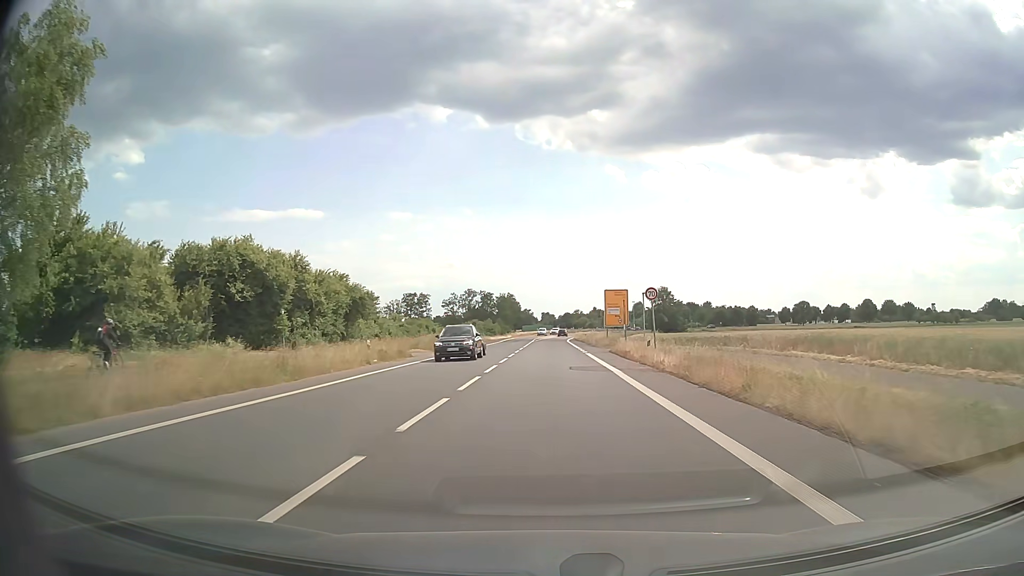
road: primary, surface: asphalt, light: Day
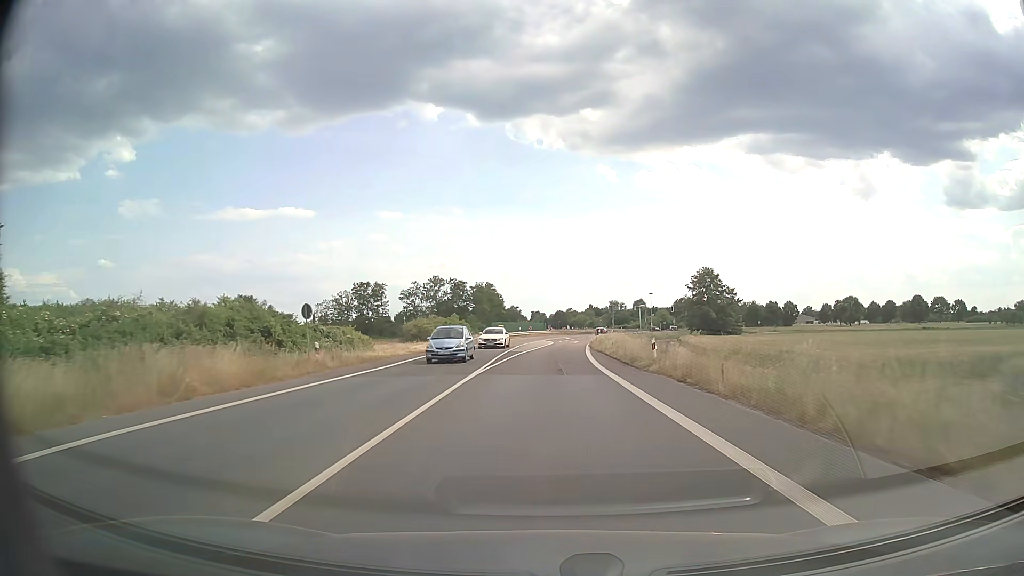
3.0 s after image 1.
(+0.5, +55.6) m; +1°
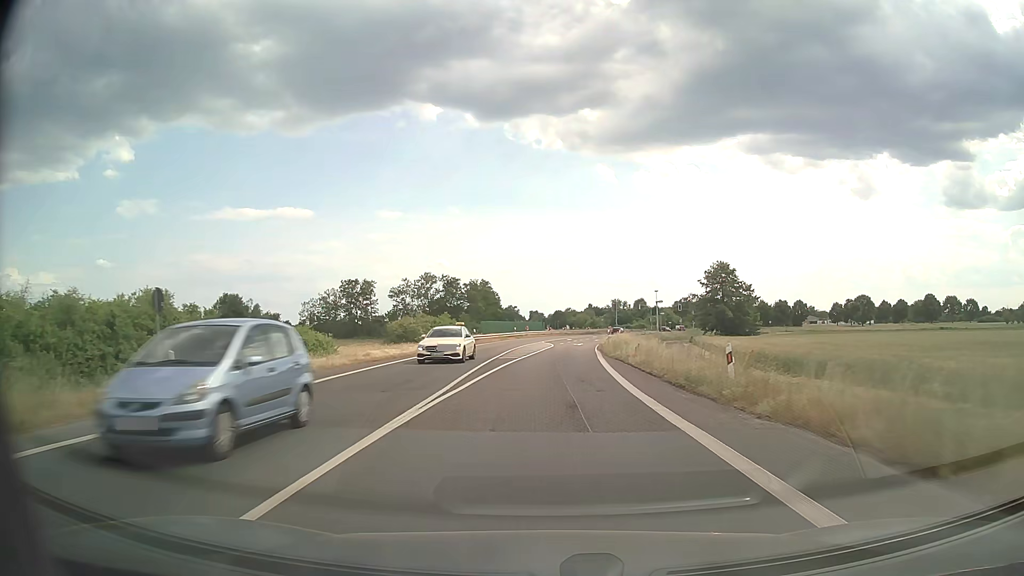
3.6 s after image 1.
(0.0, +10.9) m; 0°
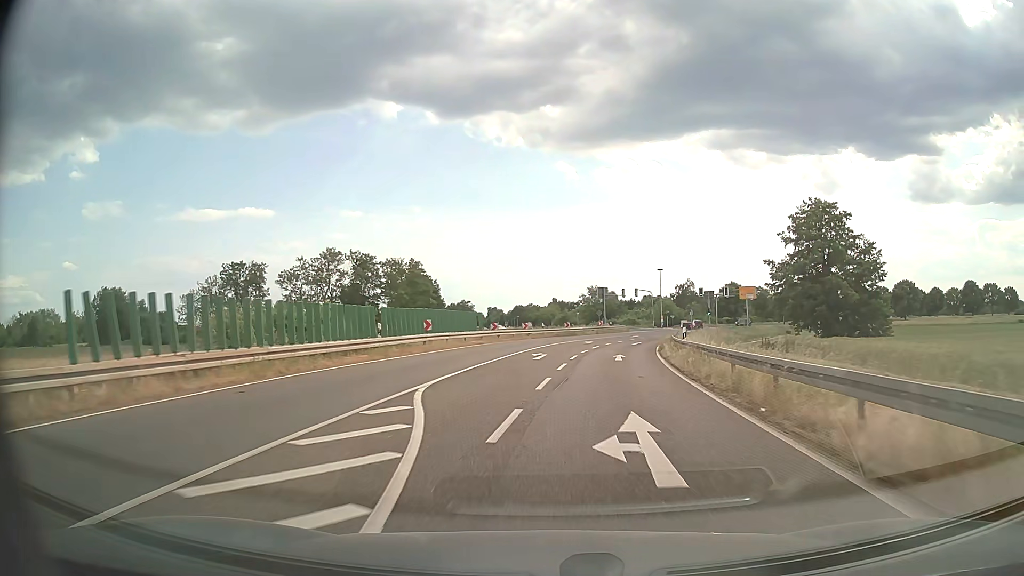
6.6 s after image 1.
(+1.5, +52.0) m; +3°
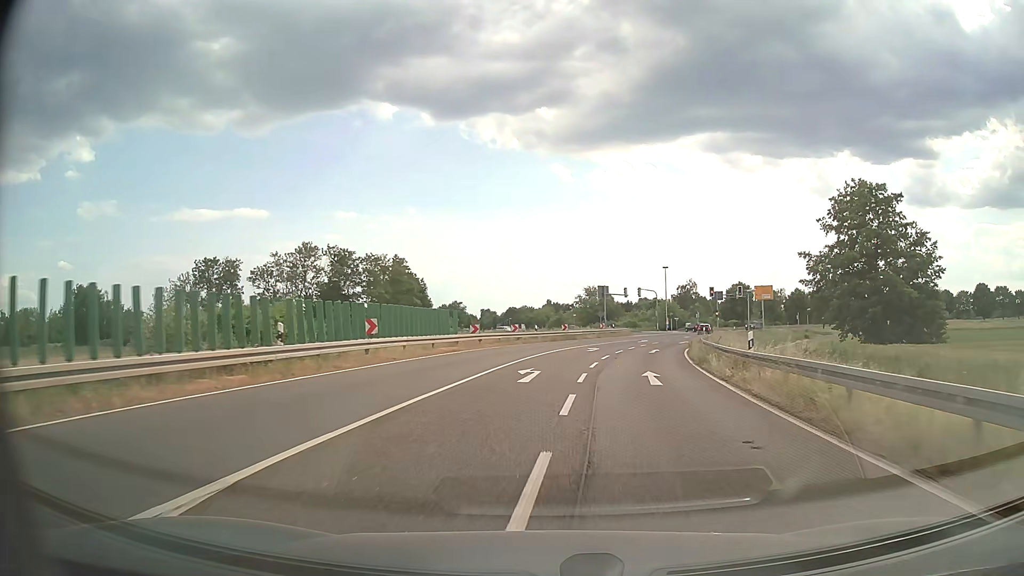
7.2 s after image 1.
(0.0, +9.8) m; 0°
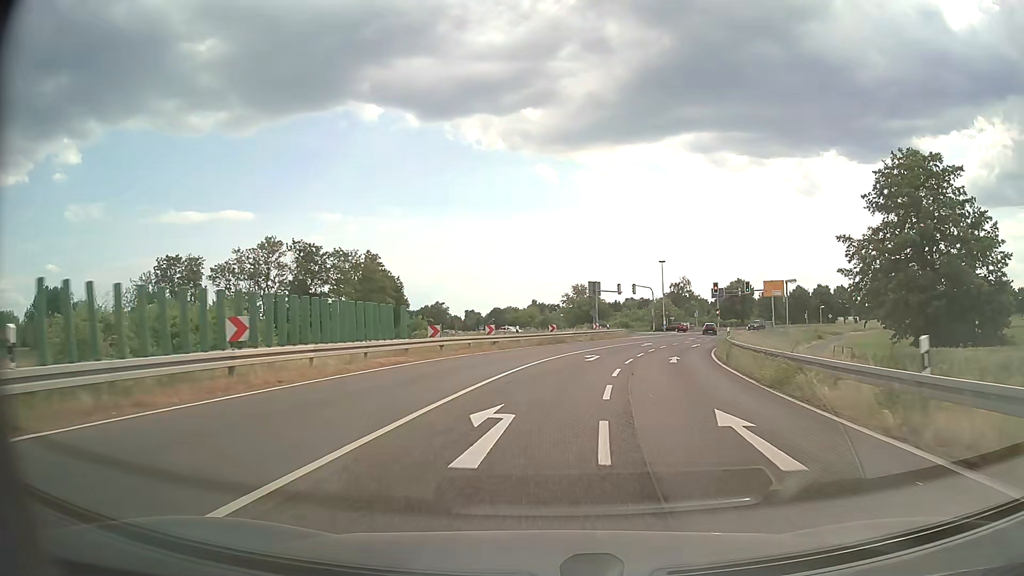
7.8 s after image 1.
(+0.1, +9.5) m; +1°
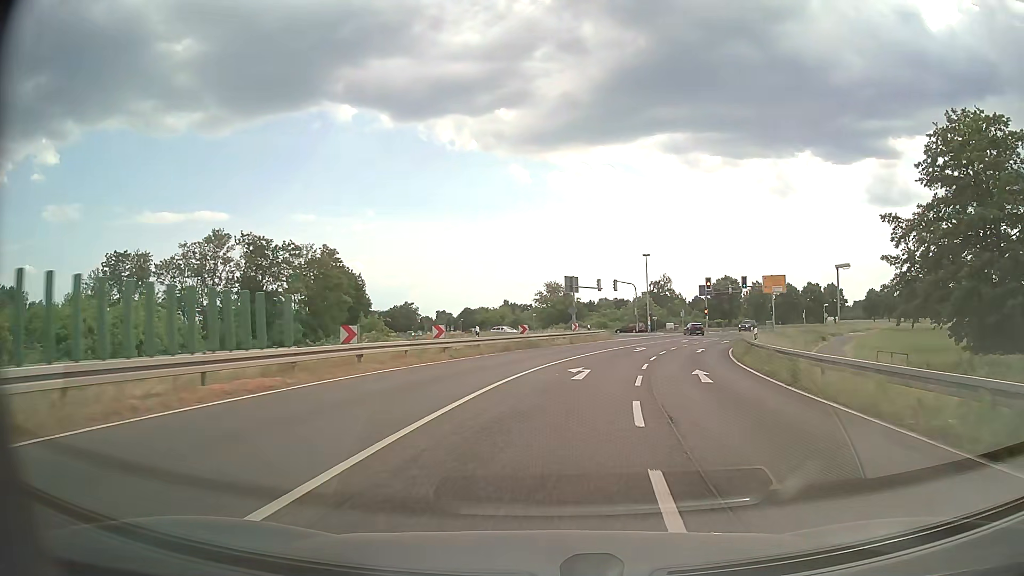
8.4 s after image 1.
(+0.2, +9.1) m; +2°
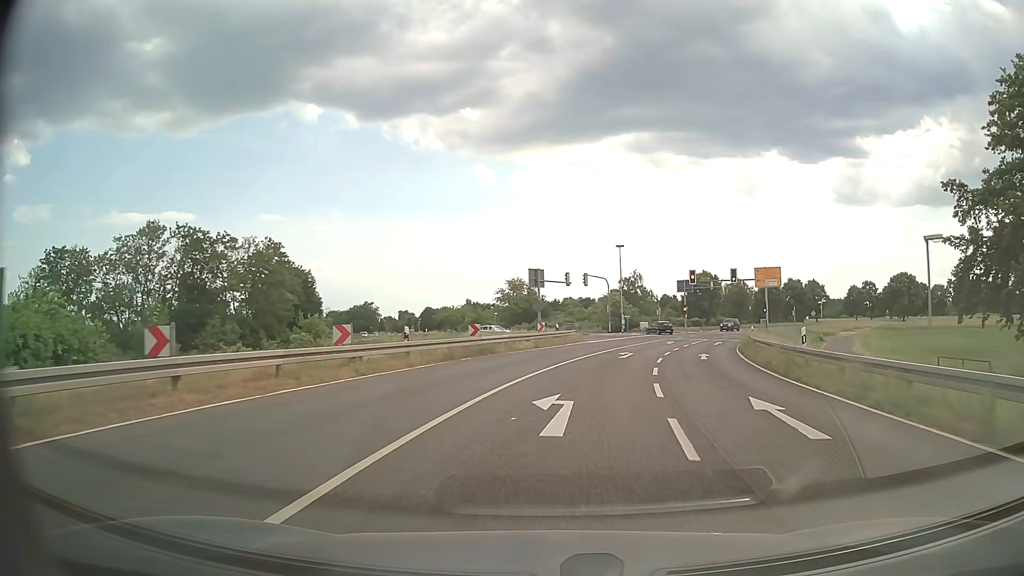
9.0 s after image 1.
(+0.3, +8.8) m; +3°
(0, +10) (+1, +20) (+3, +30) (+6, +39) (+9, +49) (+12, +58) (+14, +68) (+11, +77) (+3, +84) (-5, +89) m
